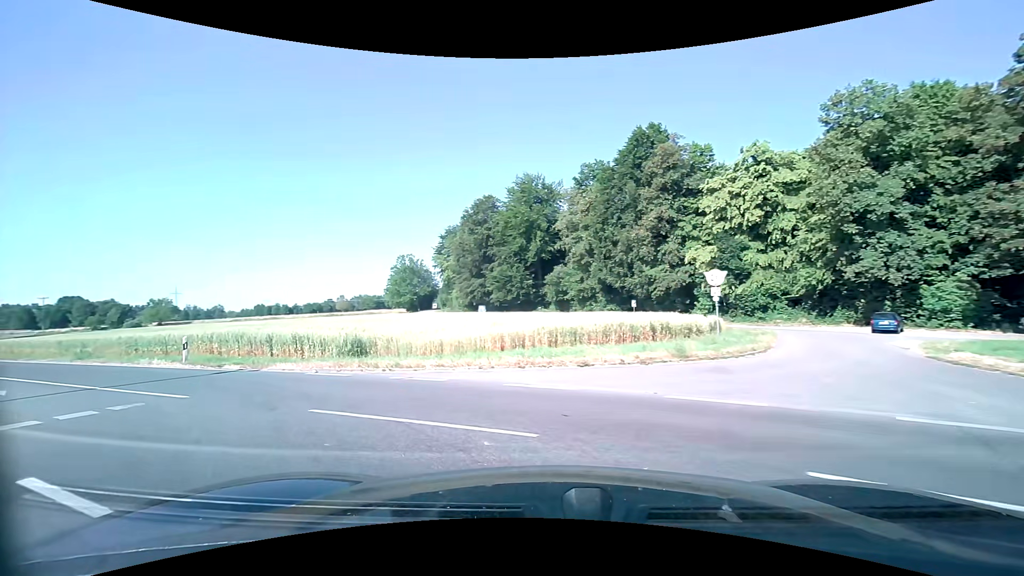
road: unclassified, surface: asphalt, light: Day
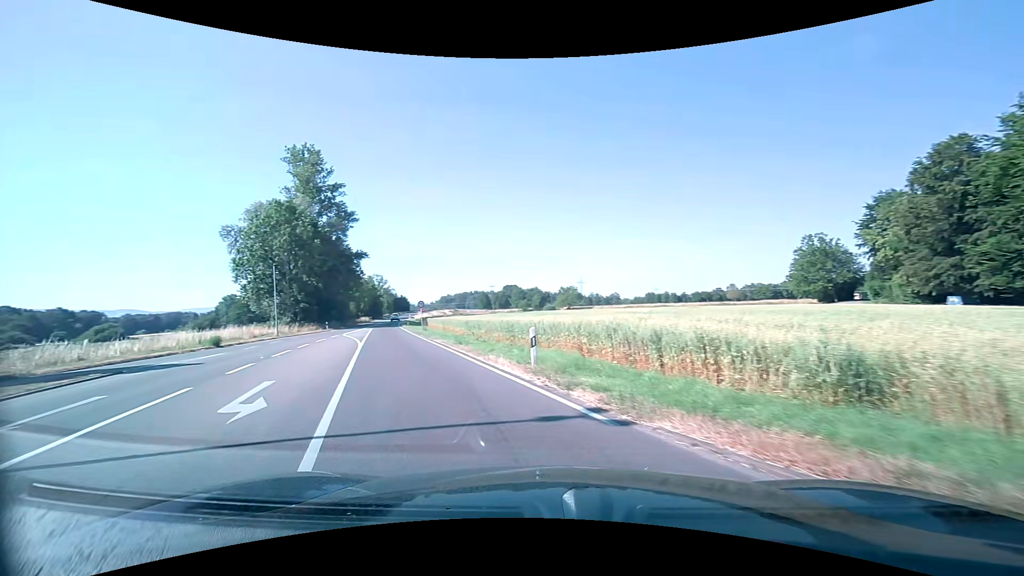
(-3.7, +9.5) m; -42°
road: secondary
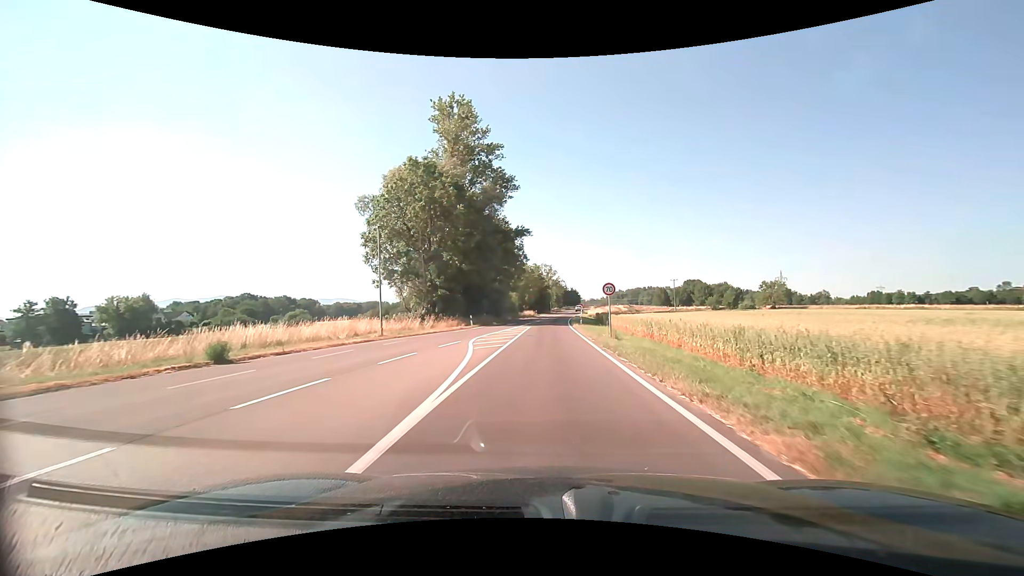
(-4.8, +20.0) m; -17°
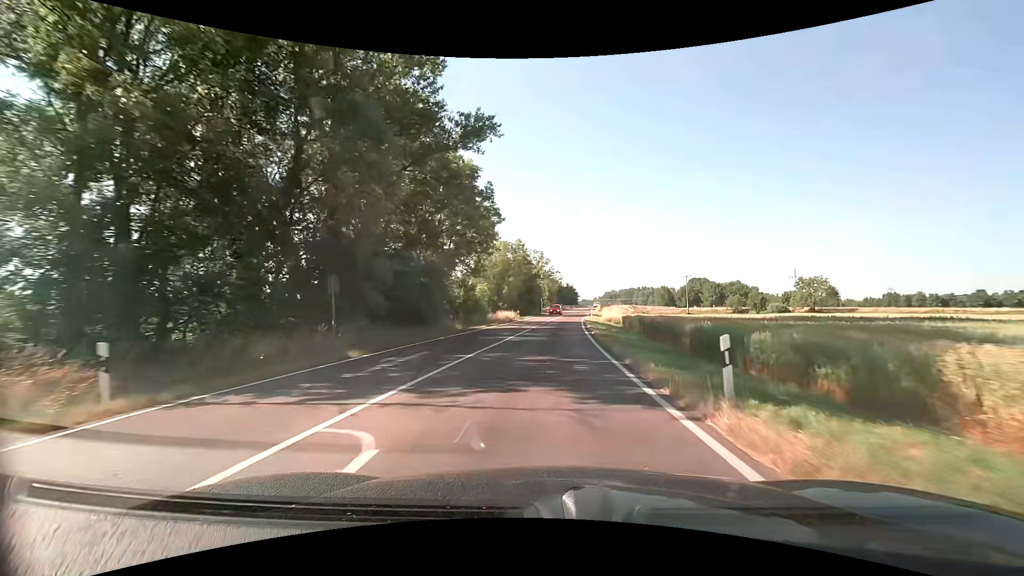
(+0.3, +37.0) m; +1°
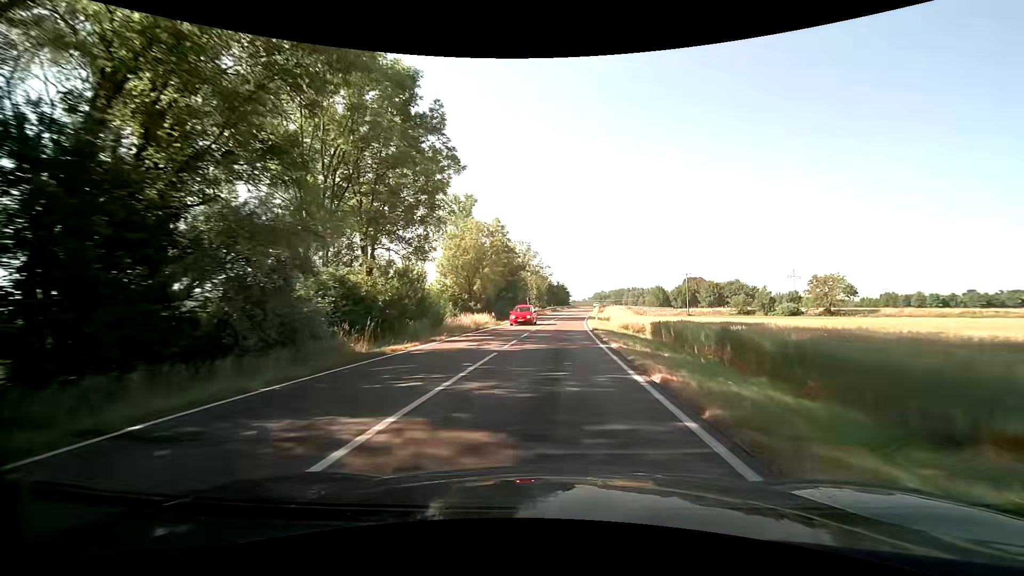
(+0.2, +17.2) m; +1°
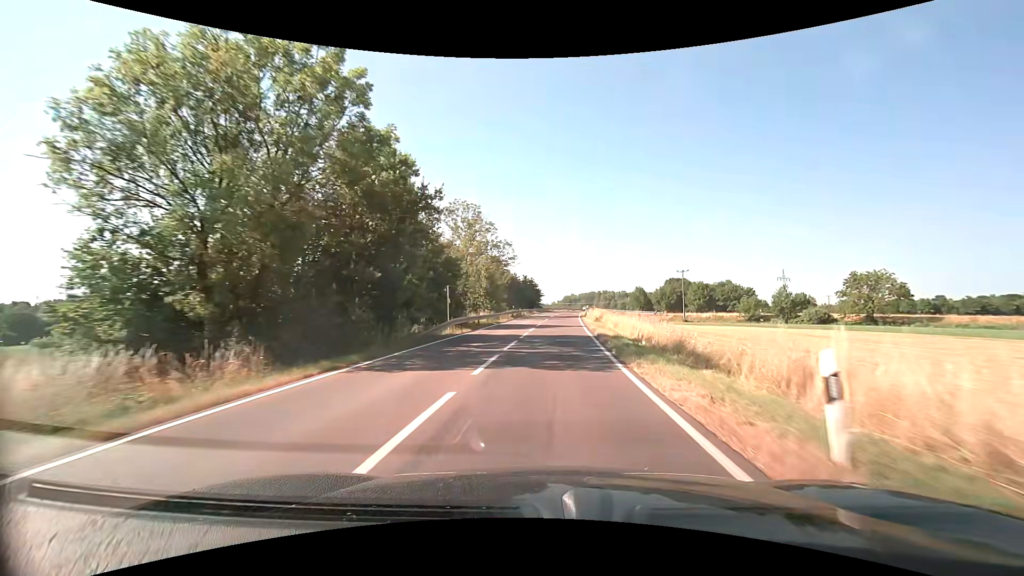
(+1.4, +37.1) m; +4°
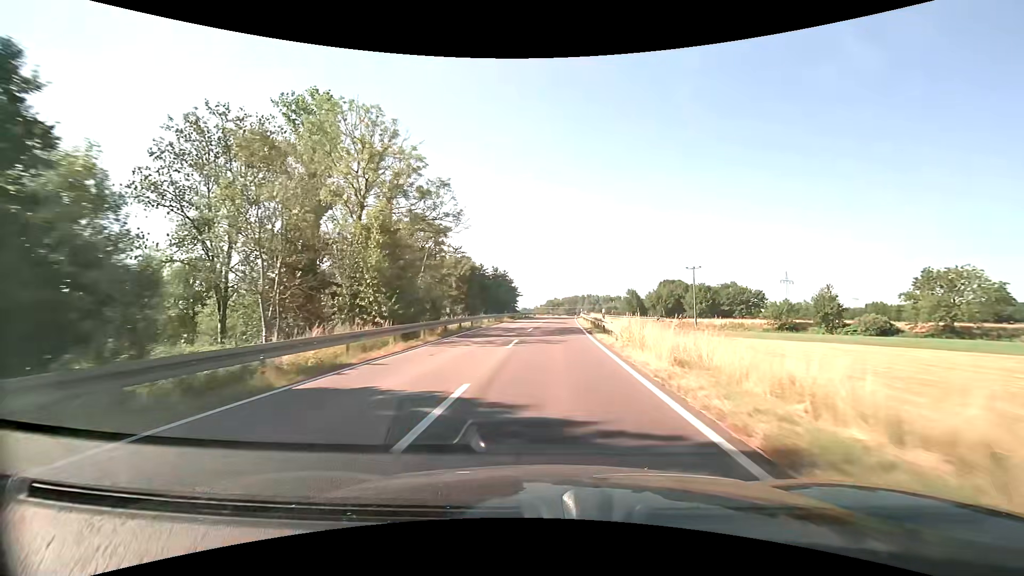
(+0.7, +29.2) m; +3°
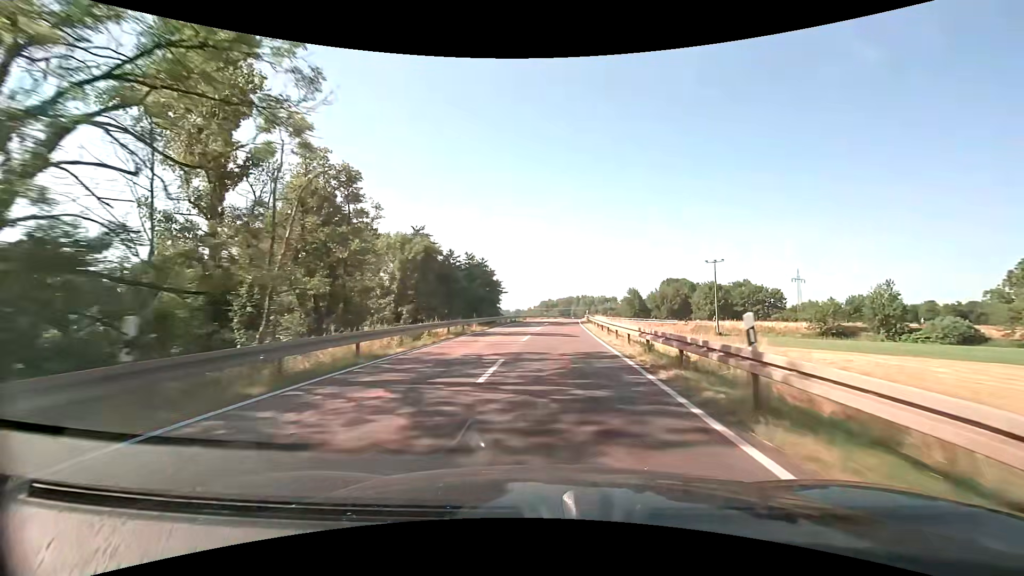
(0.0, +19.8) m; +1°
(0, +10) (0, +20) (0, +30) (+1, +40) (+1, +50) (+2, +60) (+3, +70) (+3, +80) (+4, +90) (+5, +100) m
